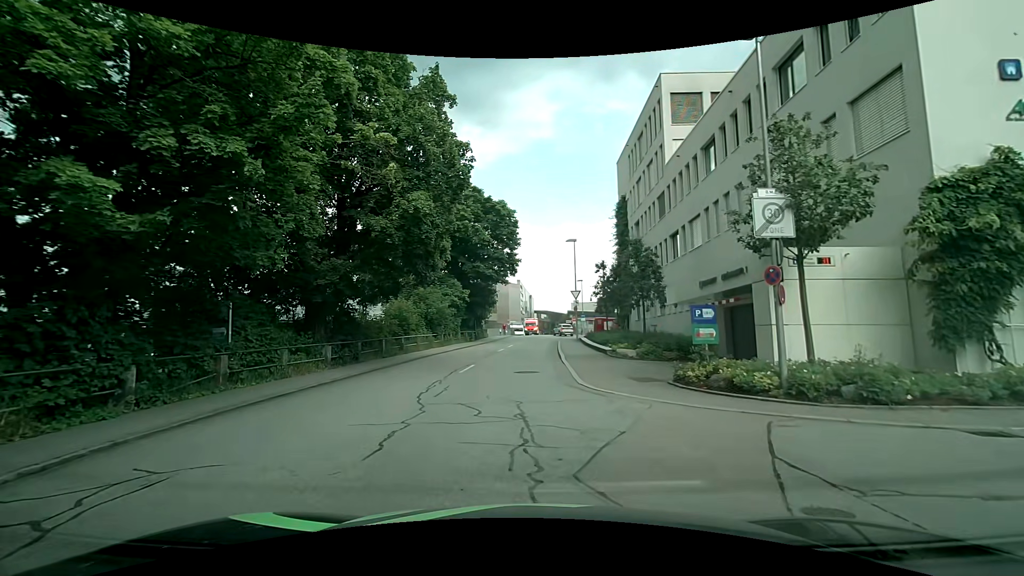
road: residential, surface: asphalt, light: Day
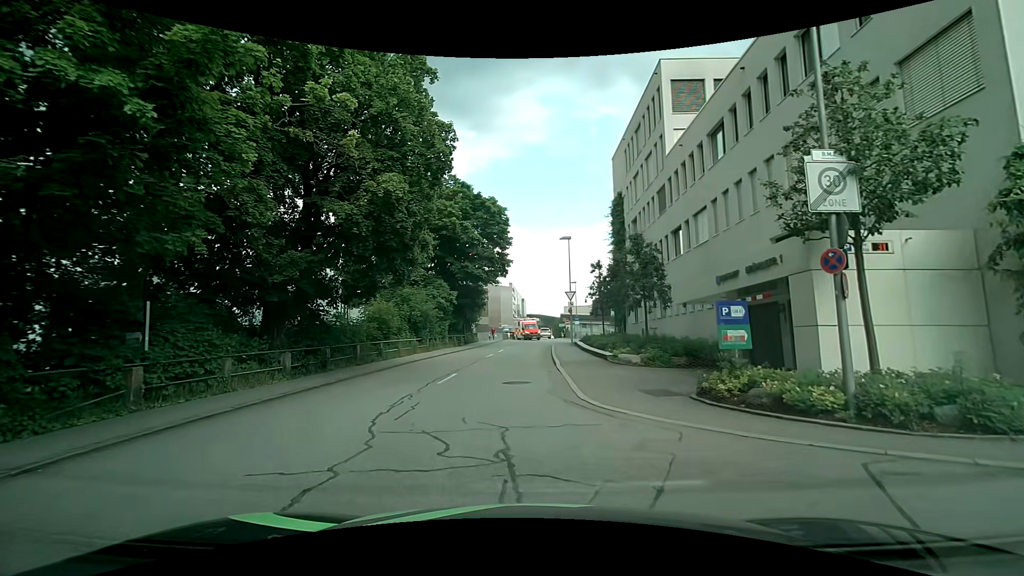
(-0.1, +2.4) m; -1°
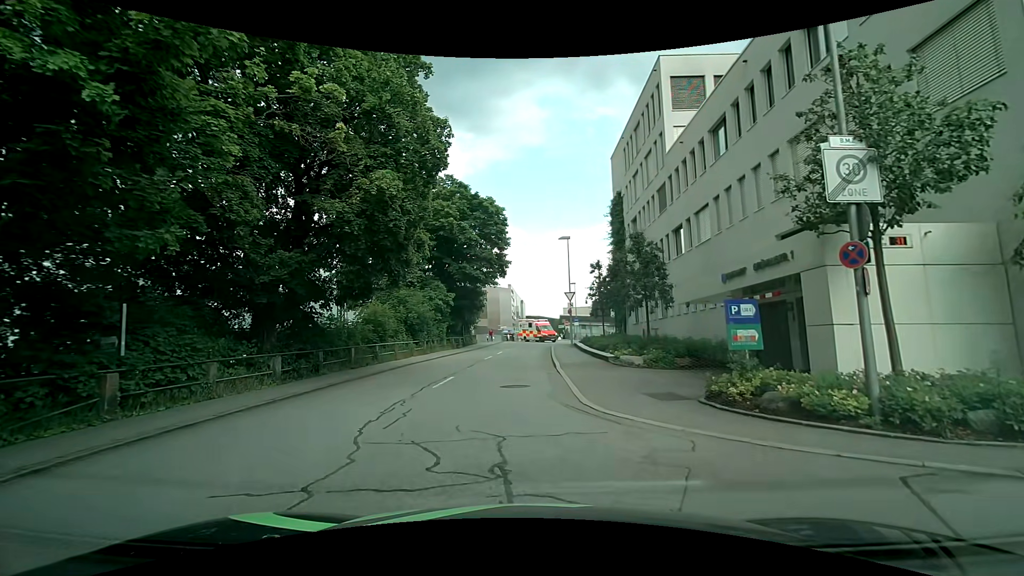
(0.0, +0.6) m; 0°
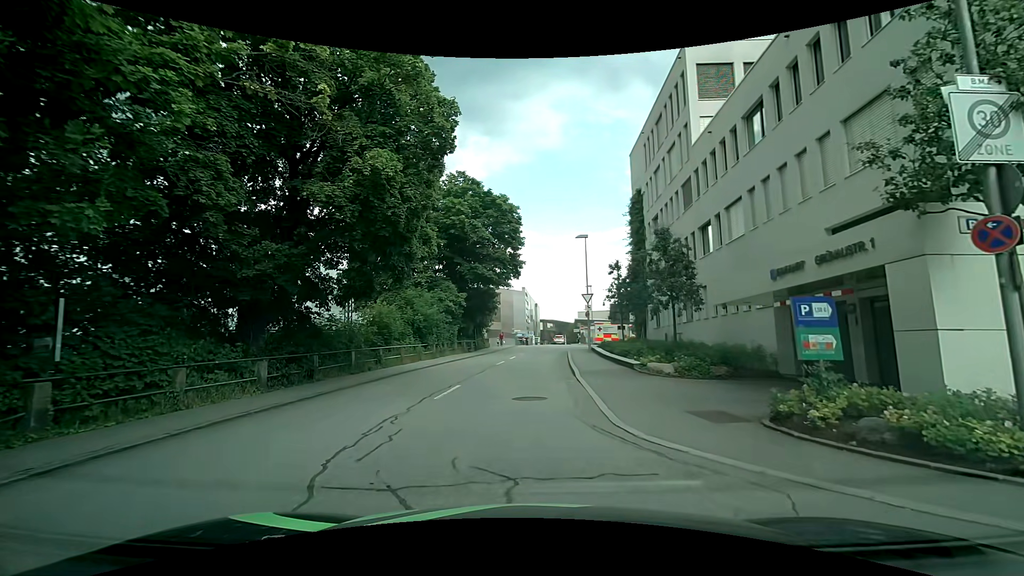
(0.0, +1.9) m; 0°
